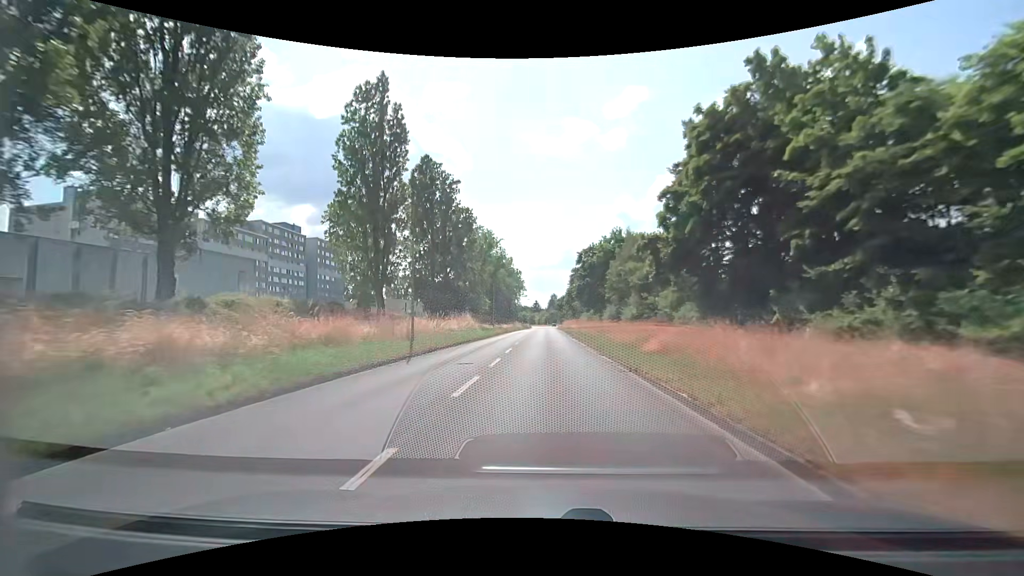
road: secondary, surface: asphalt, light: Day
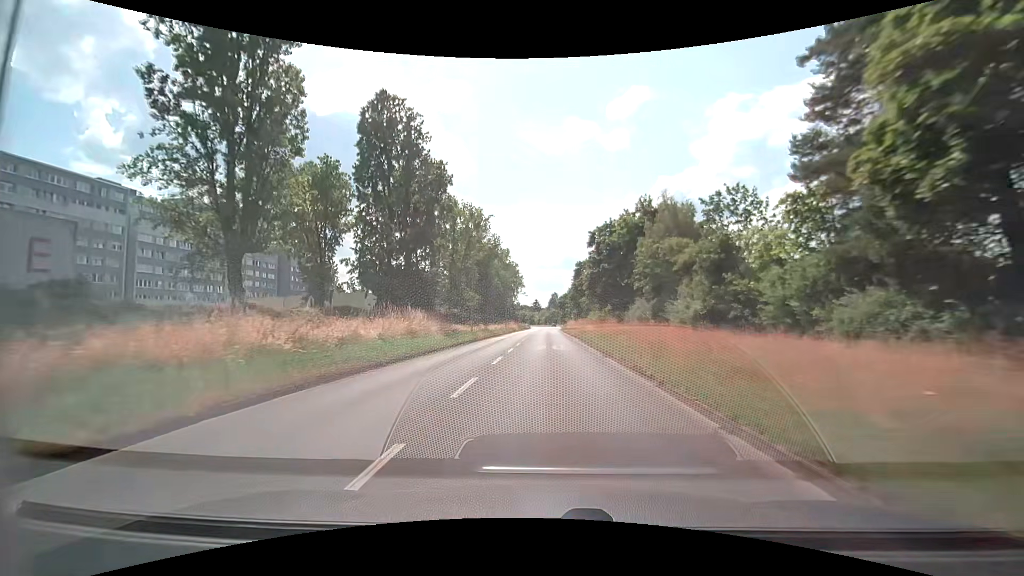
(-0.2, +18.1) m; -1°
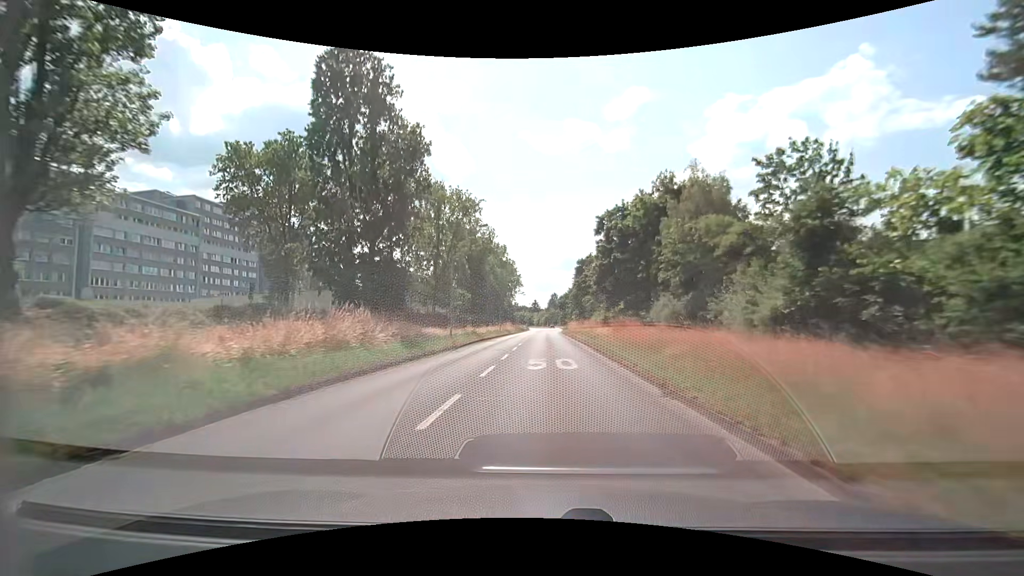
(0.0, +8.9) m; 0°
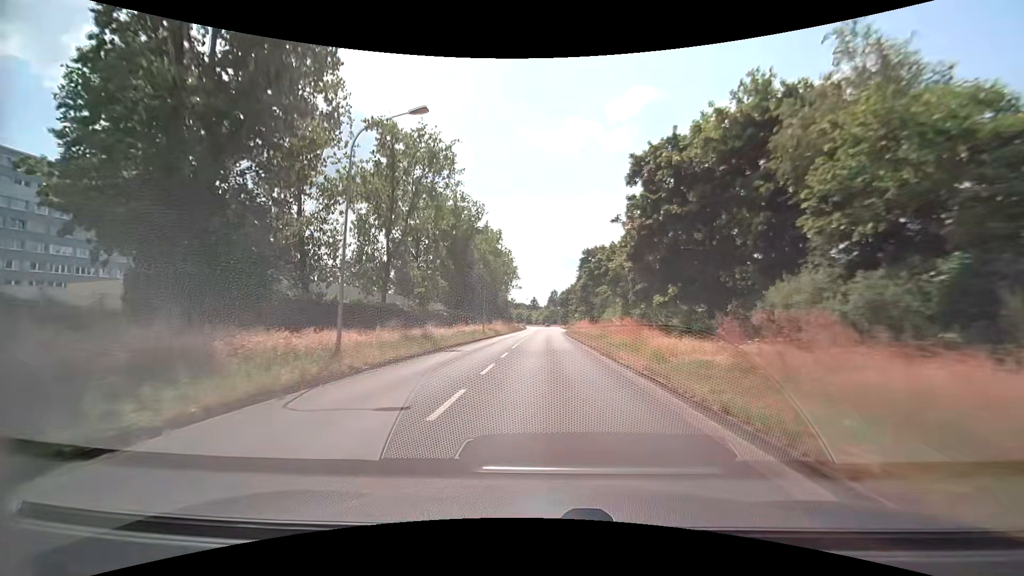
(+0.1, +17.7) m; 0°
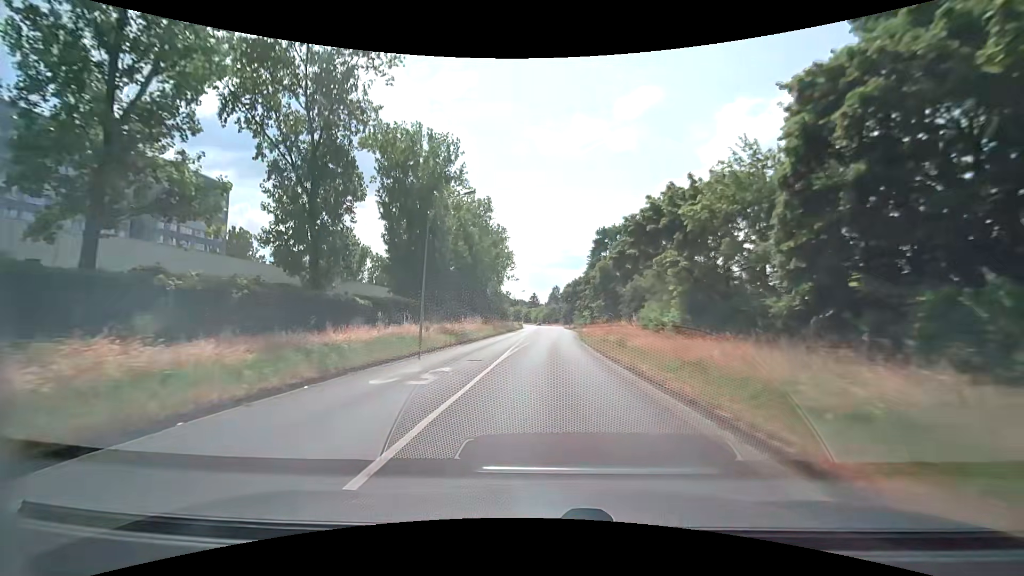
(+0.1, +26.0) m; 0°
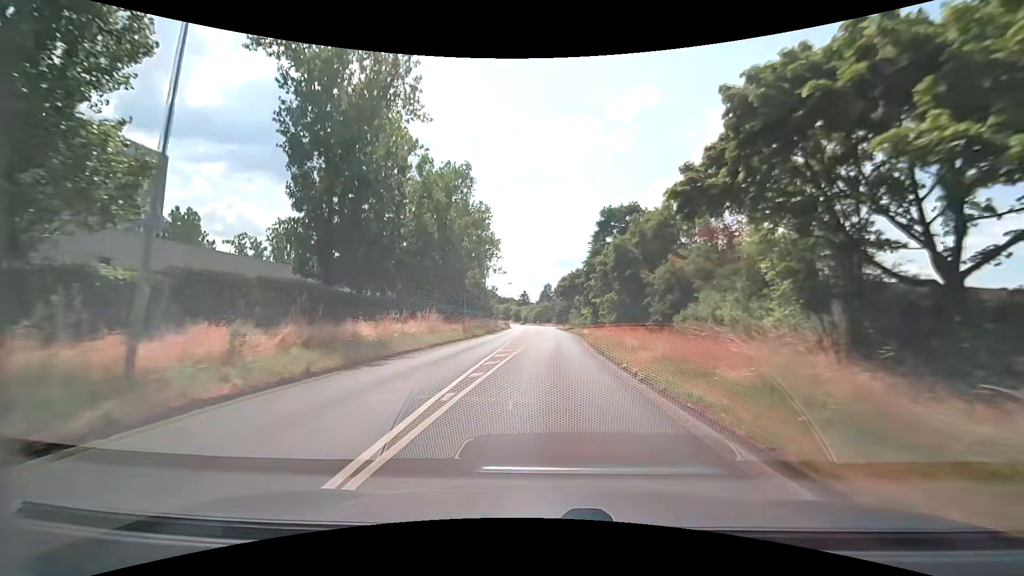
(0.0, +17.0) m; +1°
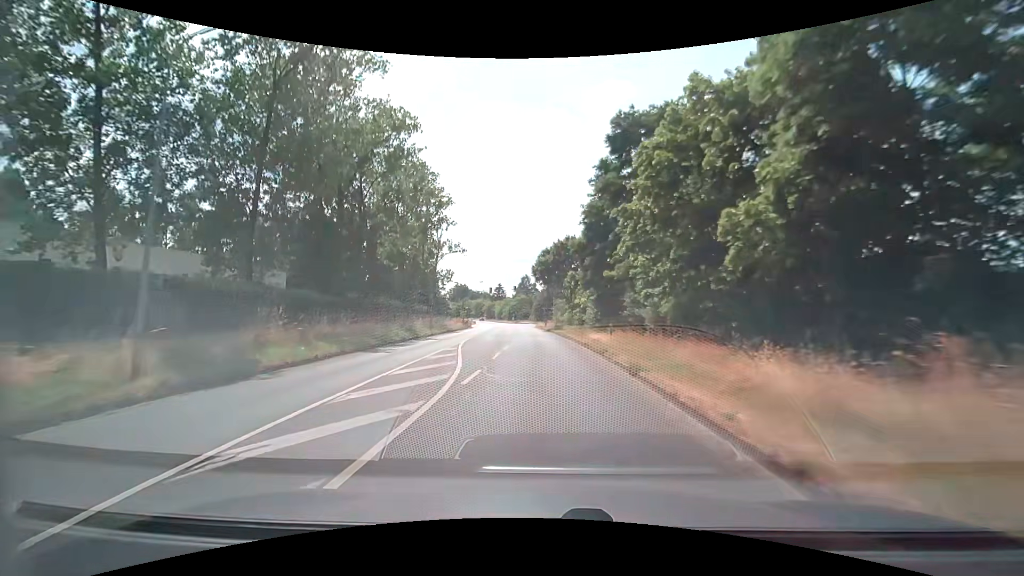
(+0.9, +33.5) m; +3°
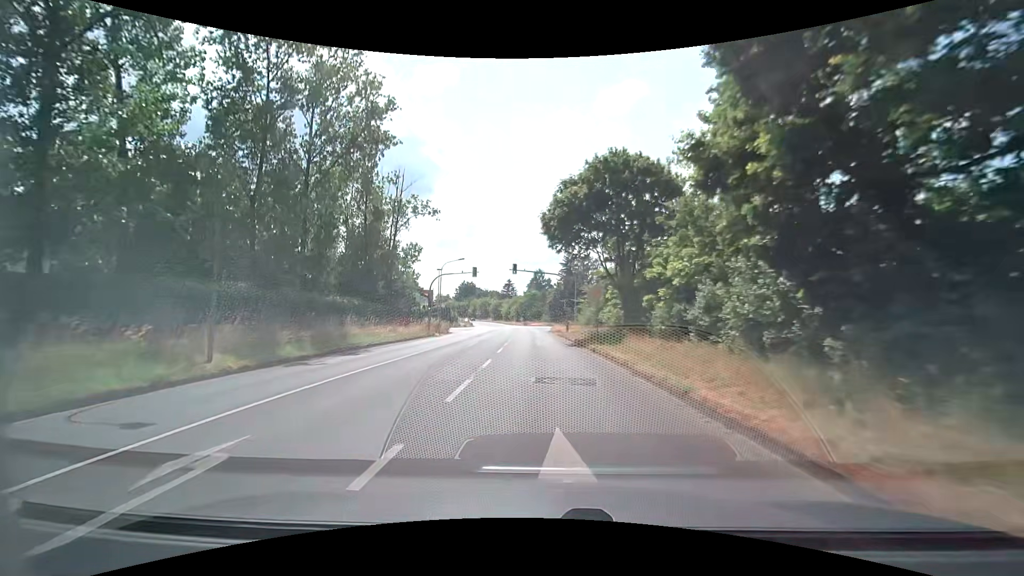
(-0.3, +32.0) m; -1°
(0, +10) (0, +20) (-1, +30) (-1, +40) (-1, +50) (-2, +60) (-2, +70) (-3, +80) (-4, +90) (-5, +100) m
